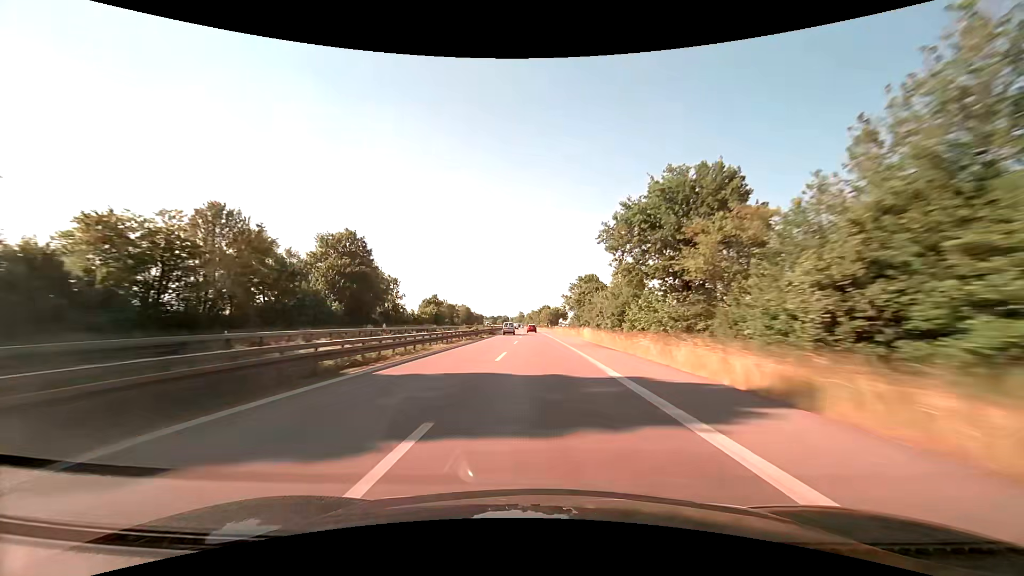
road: trunk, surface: asphalt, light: Day
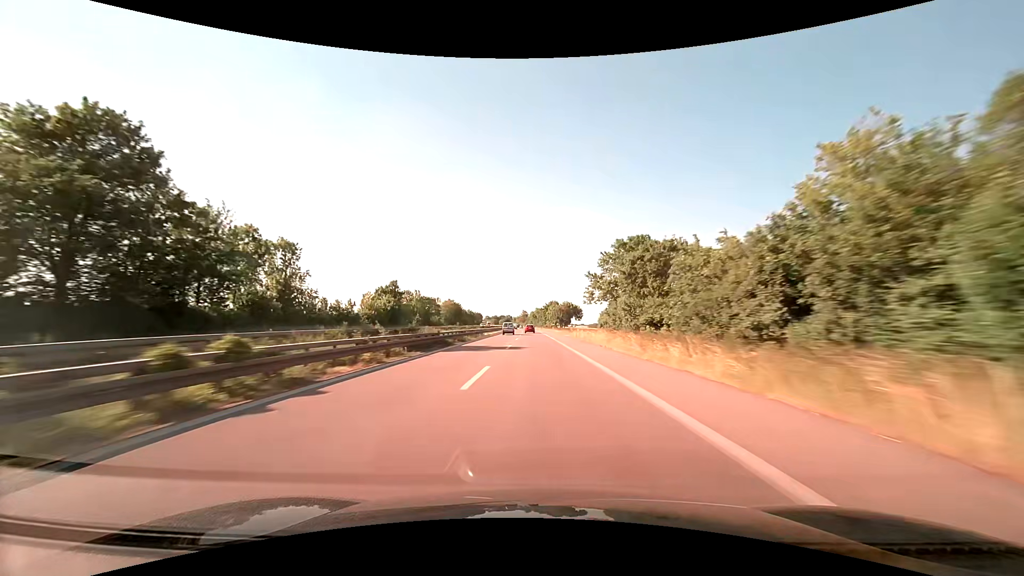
(-0.2, +44.5) m; 0°
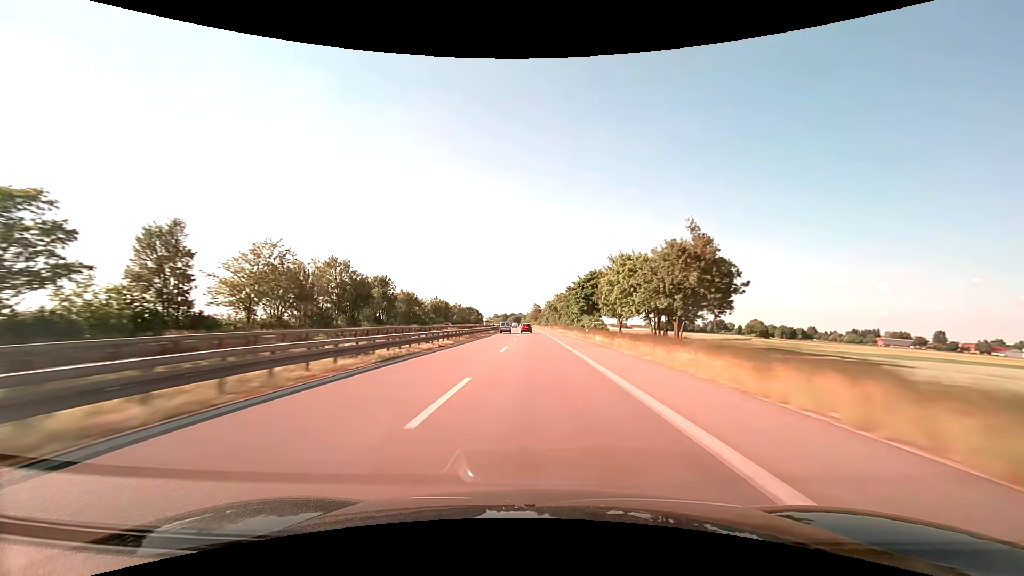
(-1.5, +111.6) m; -2°
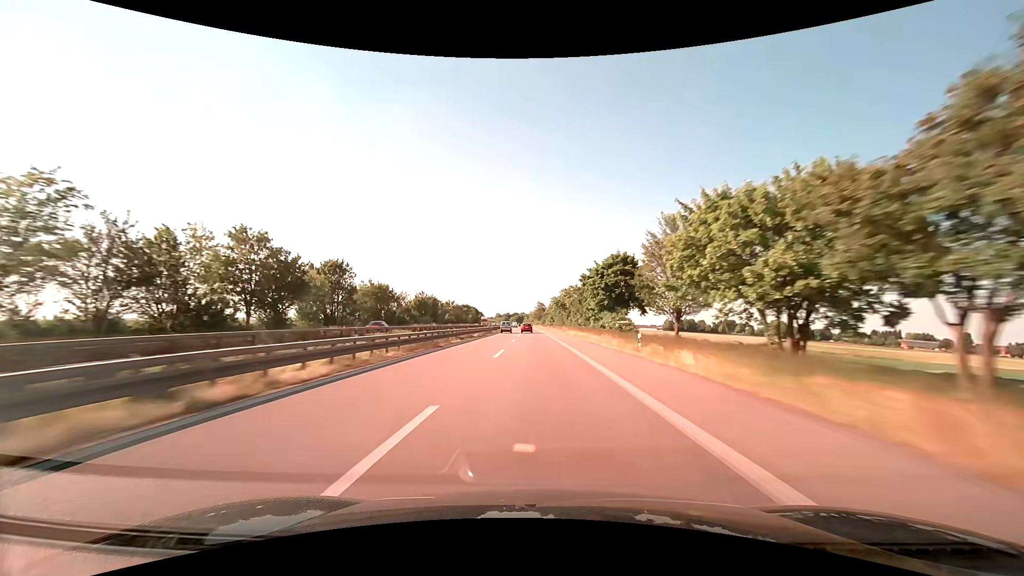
(-0.1, +22.3) m; 0°
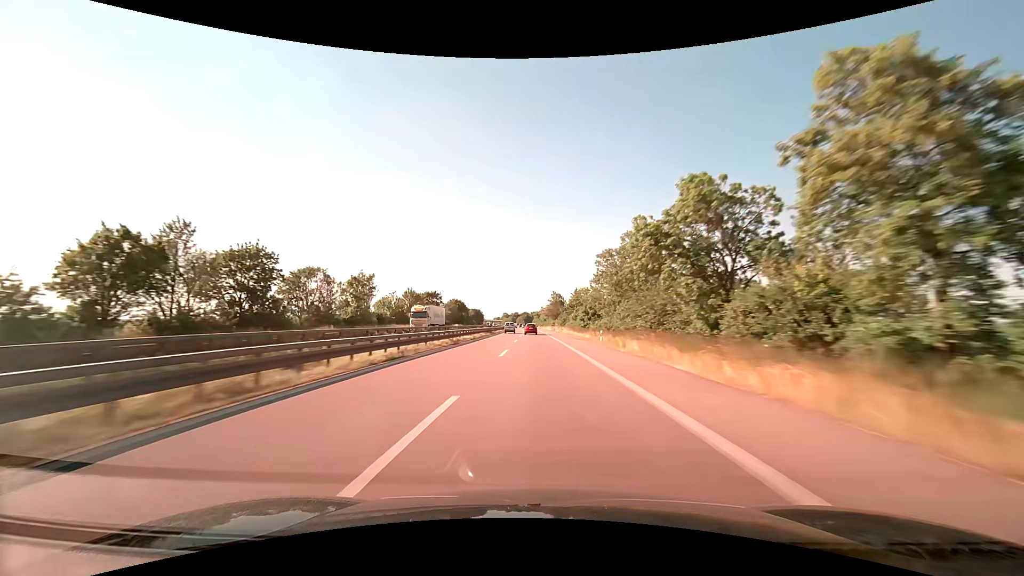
(-1.1, +88.6) m; -1°
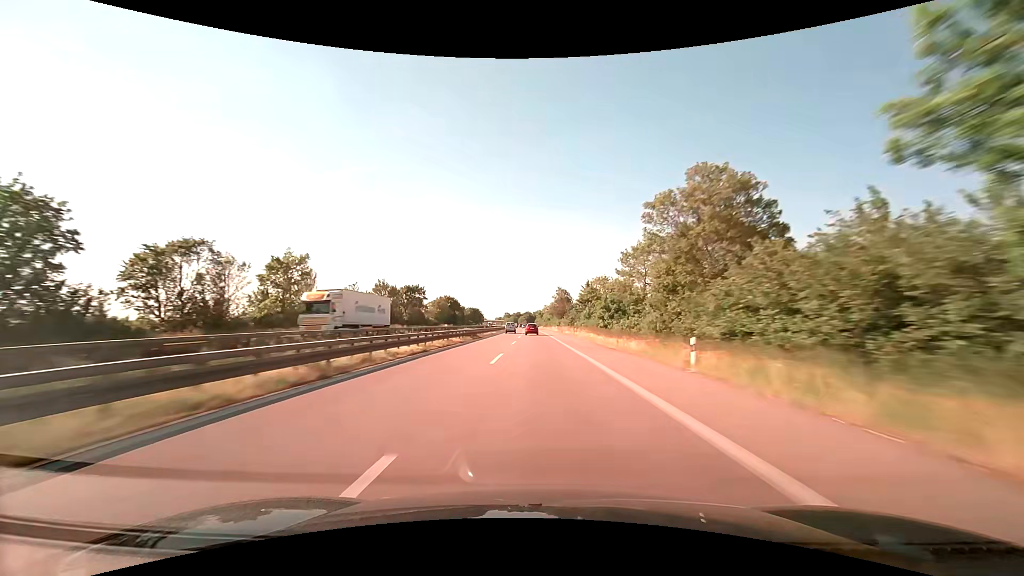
(-0.1, +22.1) m; -1°
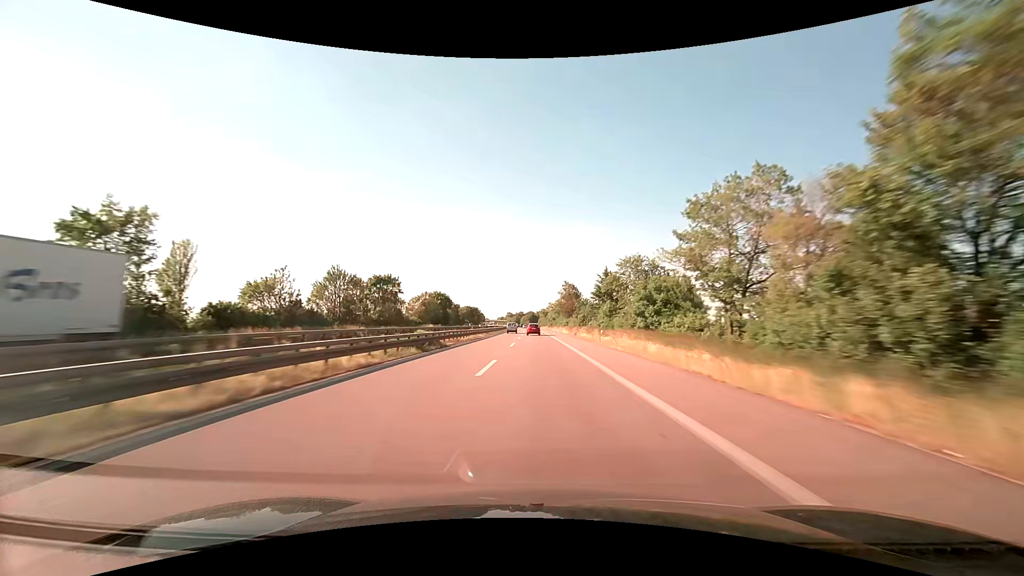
(0.0, +22.1) m; 0°
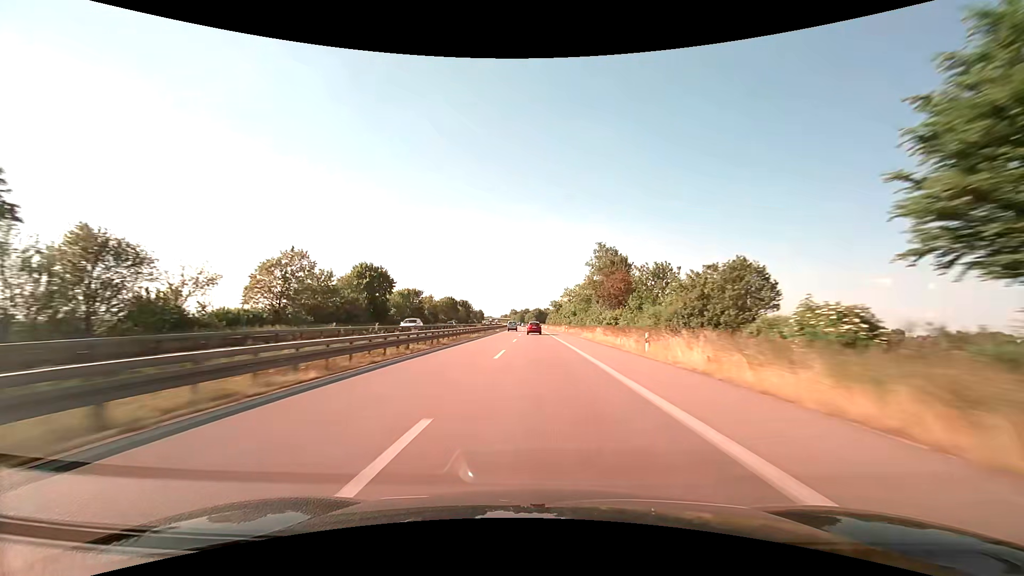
(-0.3, +65.9) m; -1°
(0, +10) (0, +20) (0, +30) (0, +40) (0, +50) (-1, +60) (-1, +70) (-1, +80) (-1, +90) (-1, +100) m
